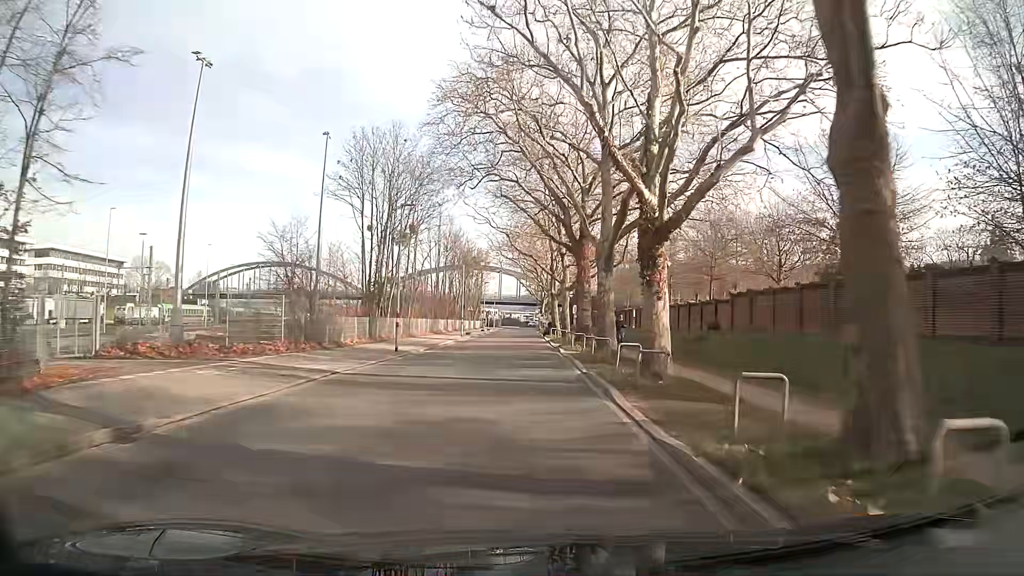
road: tertiary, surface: asphalt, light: Day
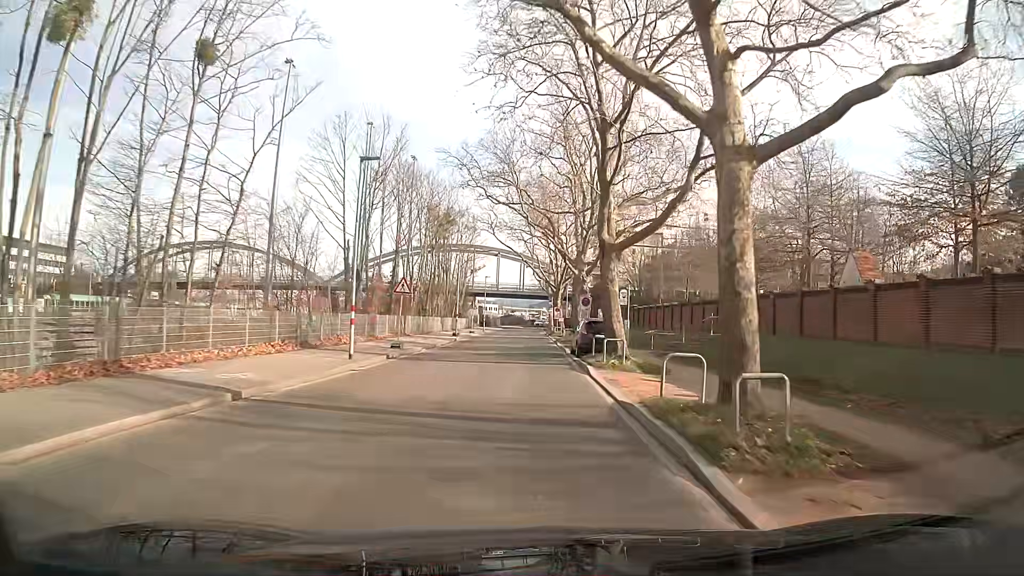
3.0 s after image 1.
(-0.3, +36.6) m; -1°
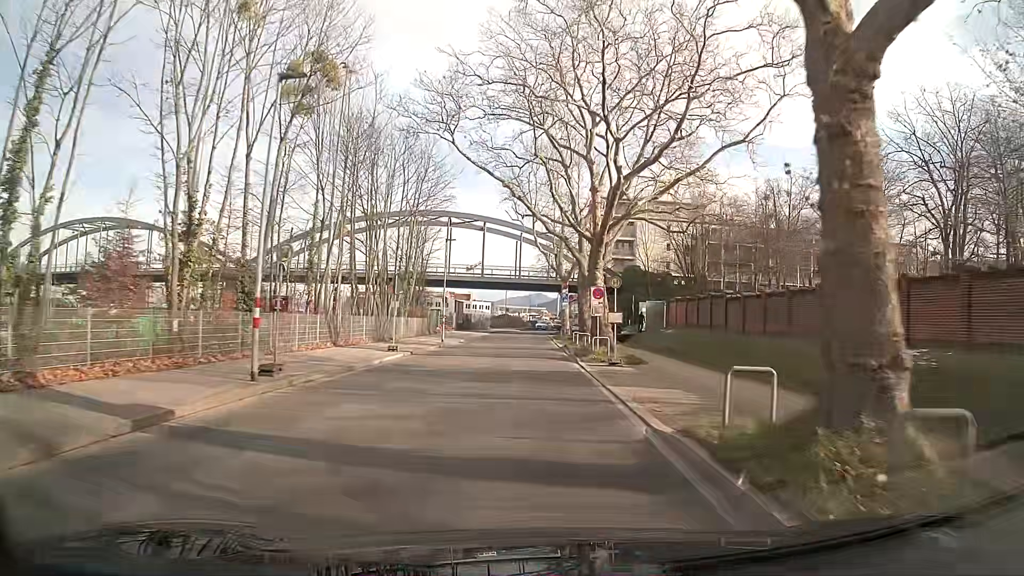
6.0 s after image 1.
(0.0, +35.8) m; 0°
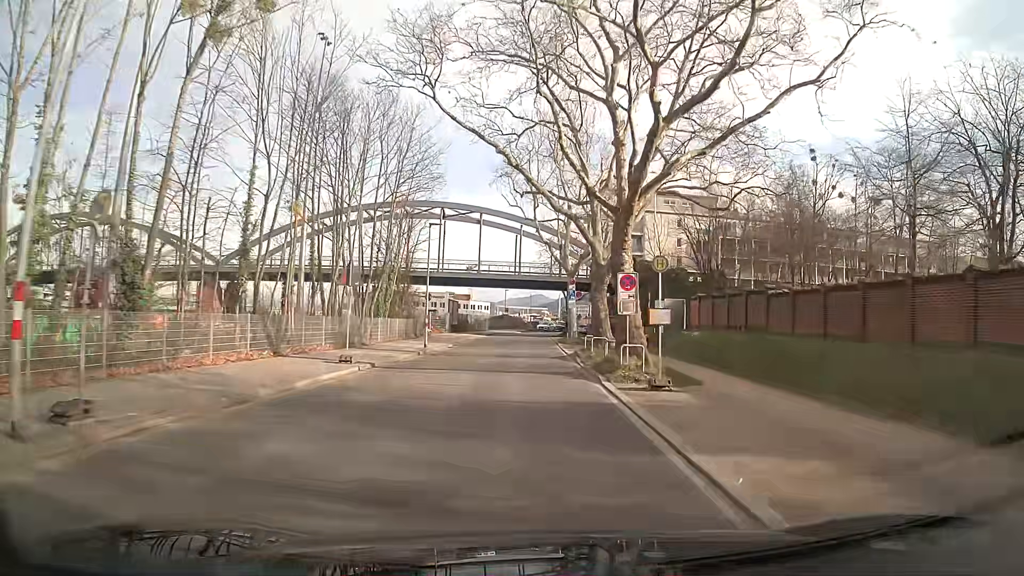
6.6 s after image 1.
(0.0, +7.0) m; 0°
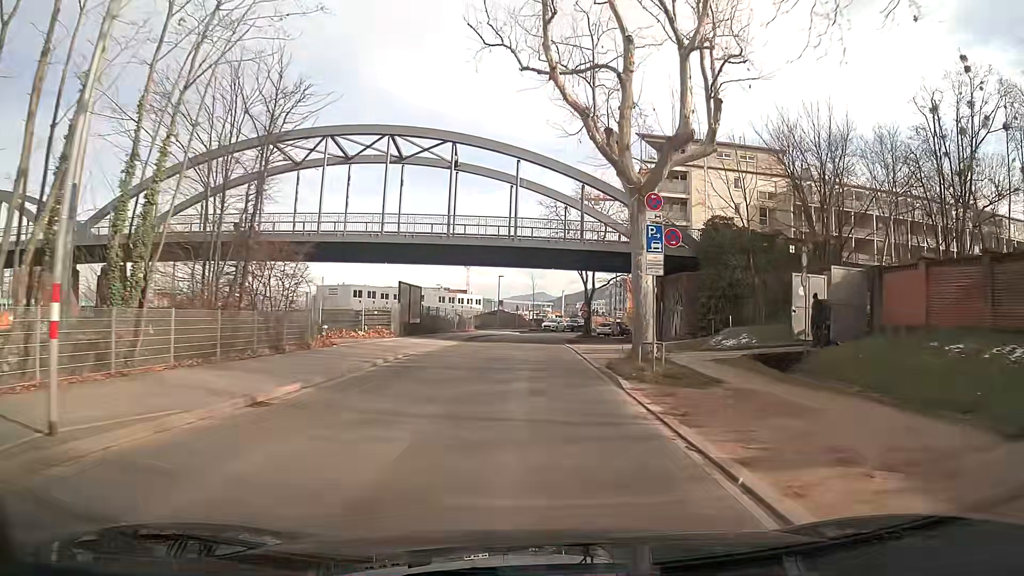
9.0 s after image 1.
(-0.2, +27.5) m; 0°
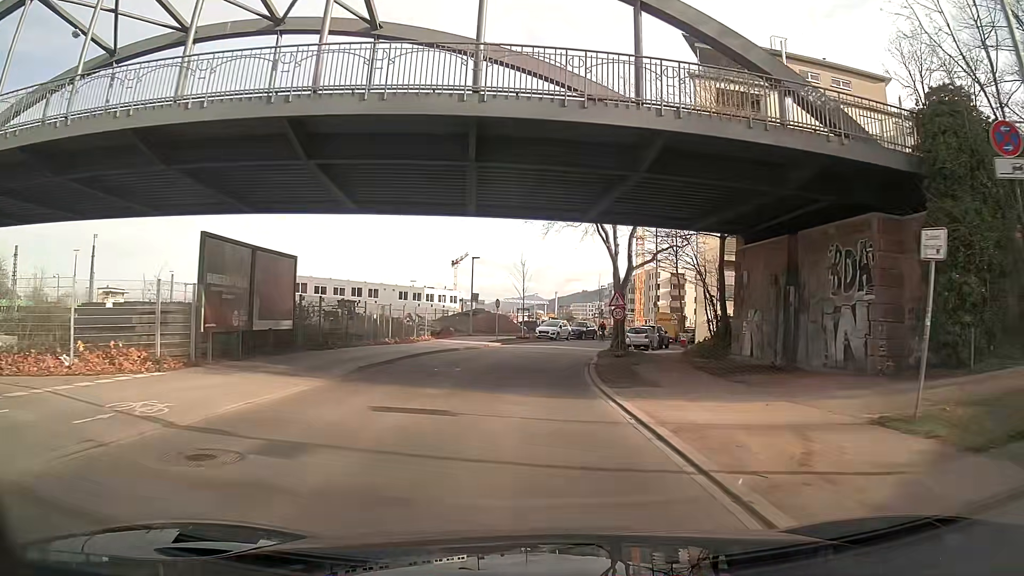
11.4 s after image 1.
(+0.3, +25.7) m; +1°
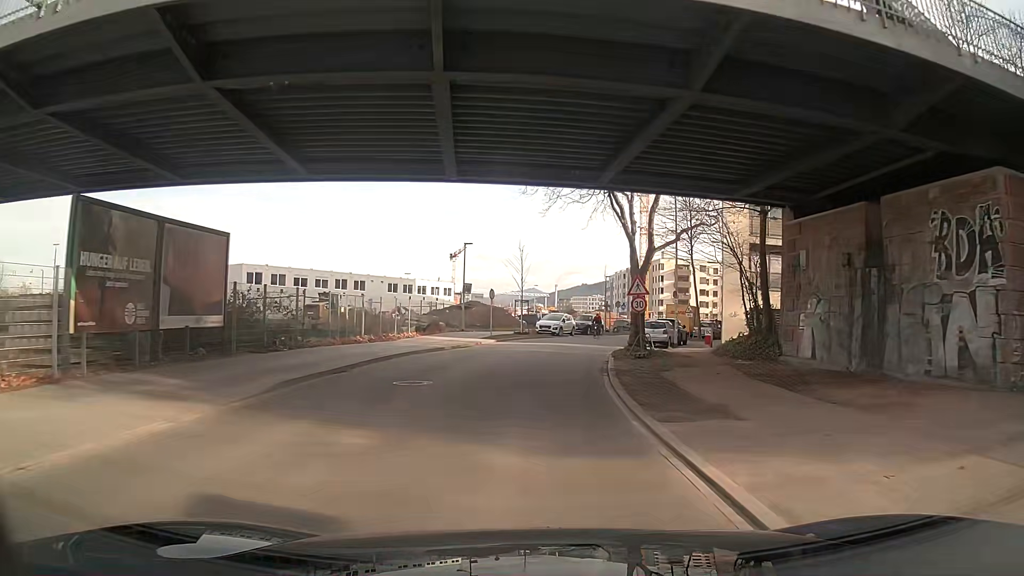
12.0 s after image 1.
(0.0, +5.9) m; 0°
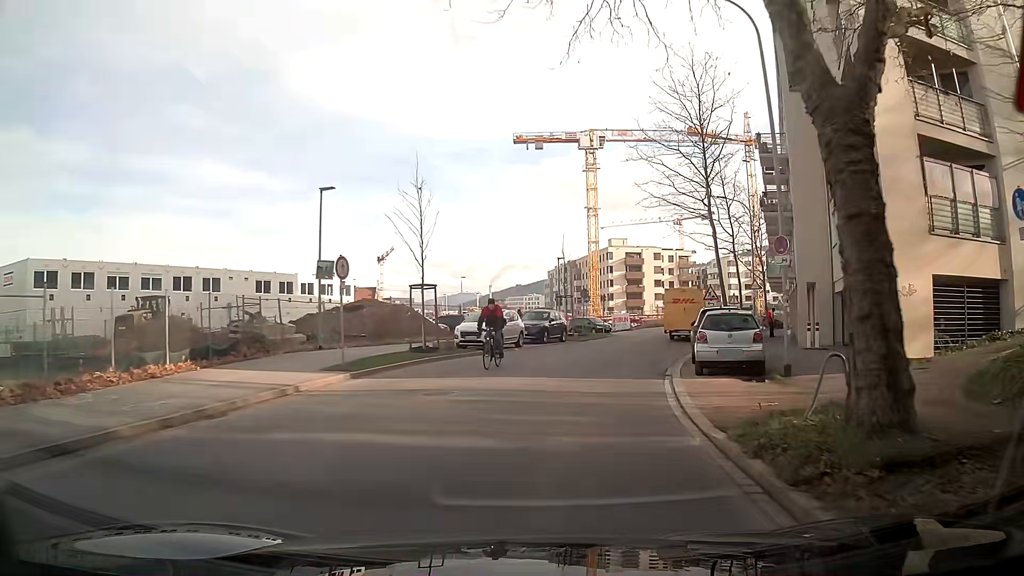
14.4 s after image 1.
(+0.9, +21.6) m; +6°
